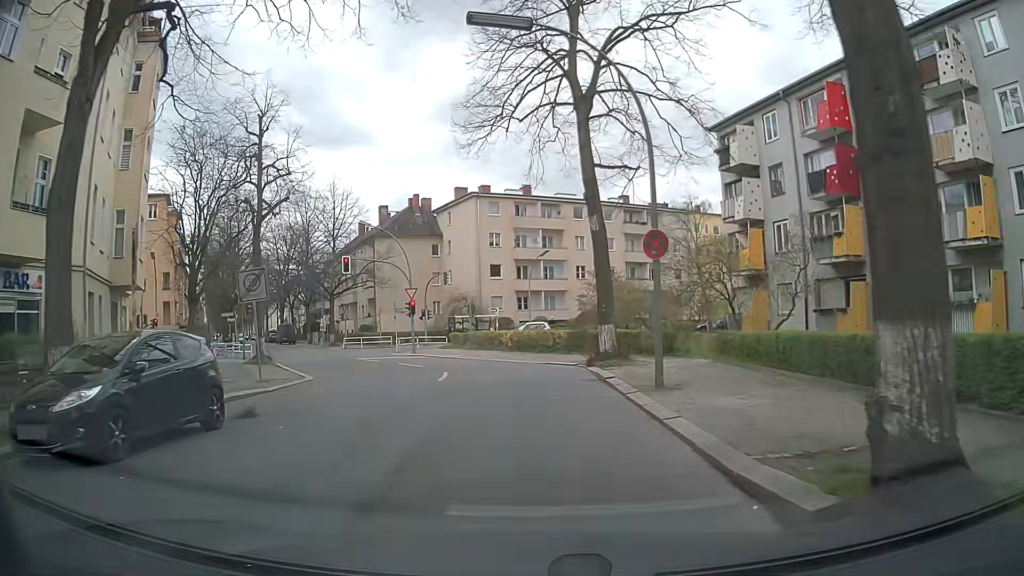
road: residential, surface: asphalt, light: Day
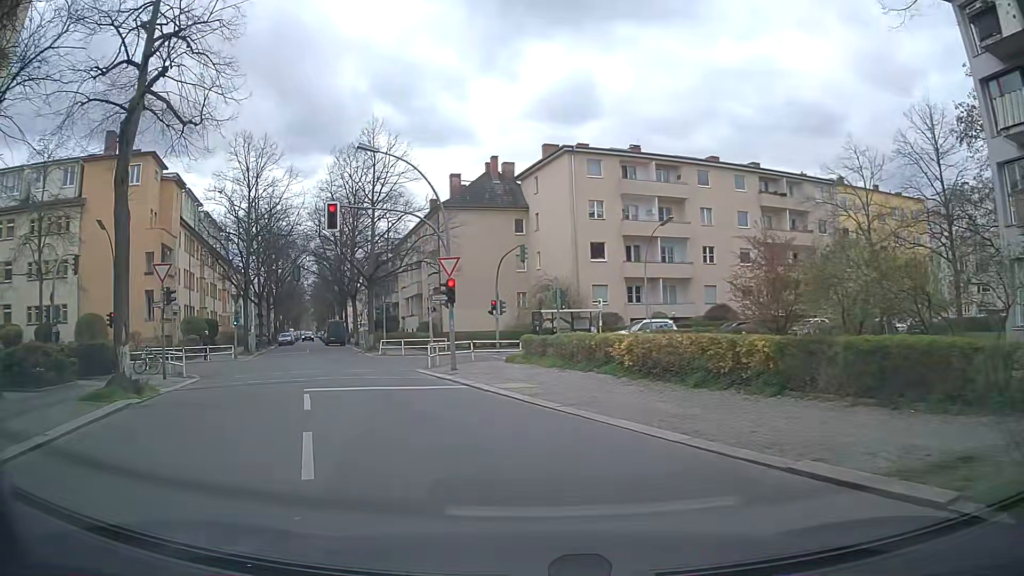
(-0.9, +17.7) m; -10°
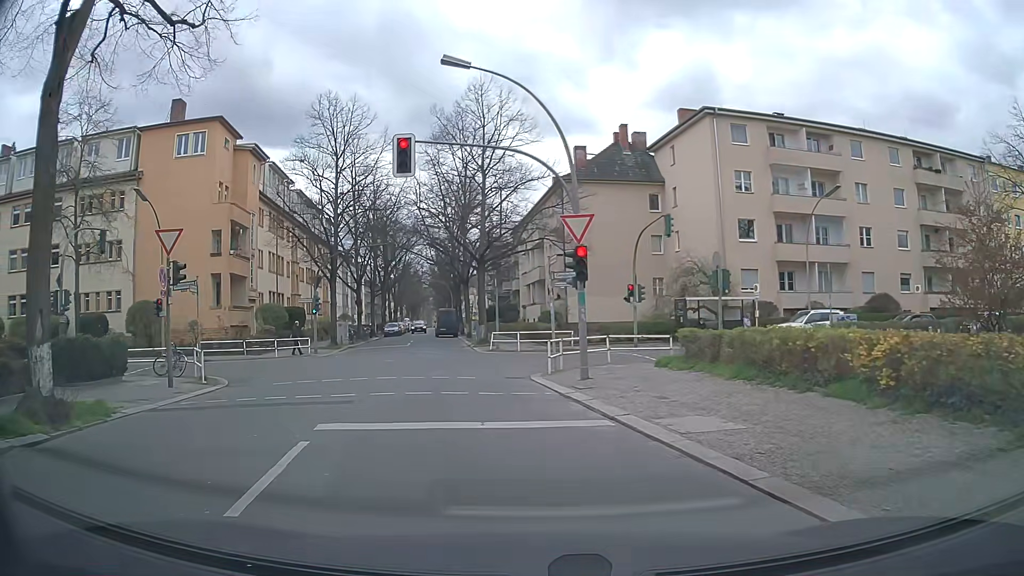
(-0.6, +7.1) m; -10°
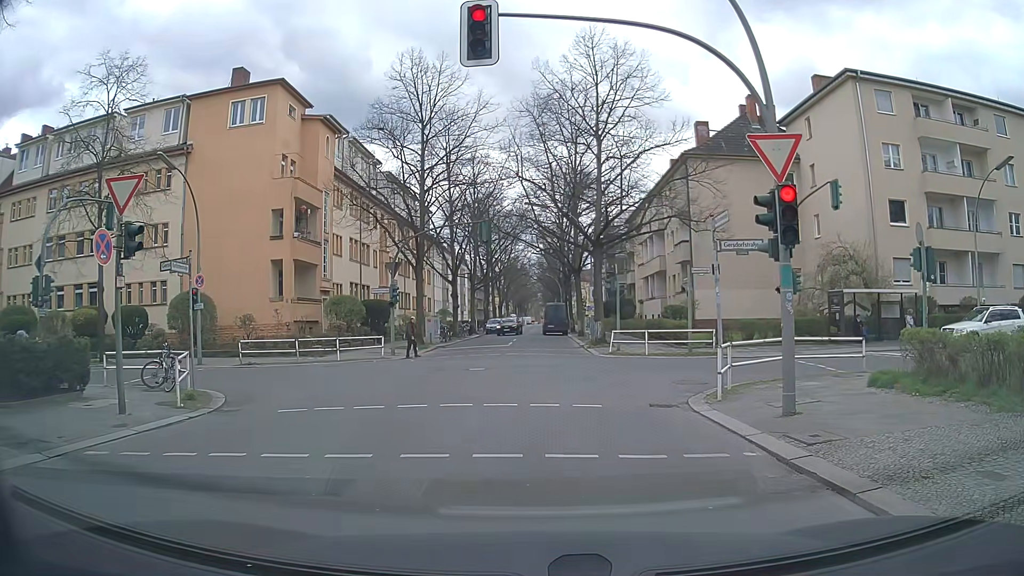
(-0.6, +6.2) m; -10°
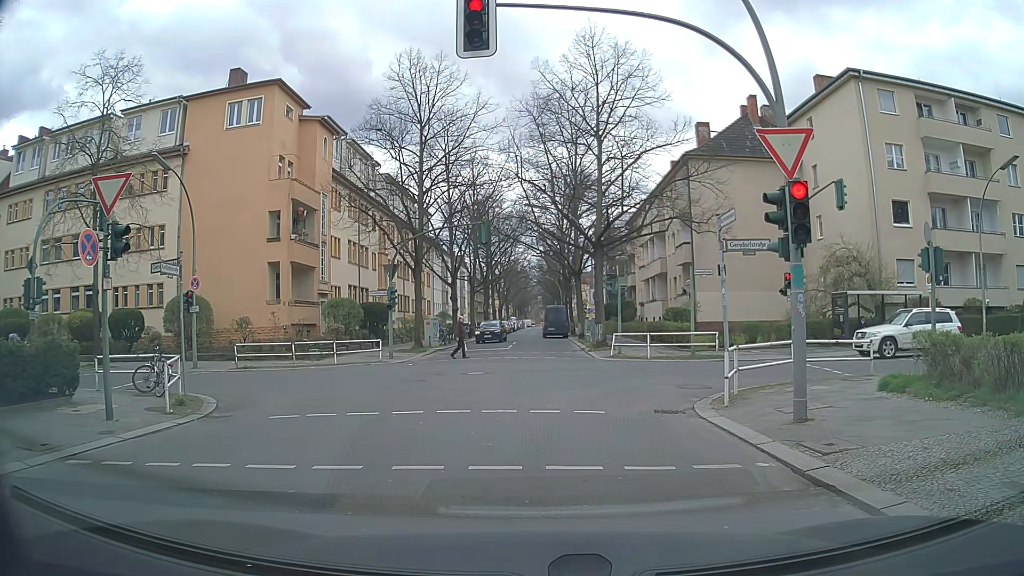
(0.0, +0.5) m; 0°
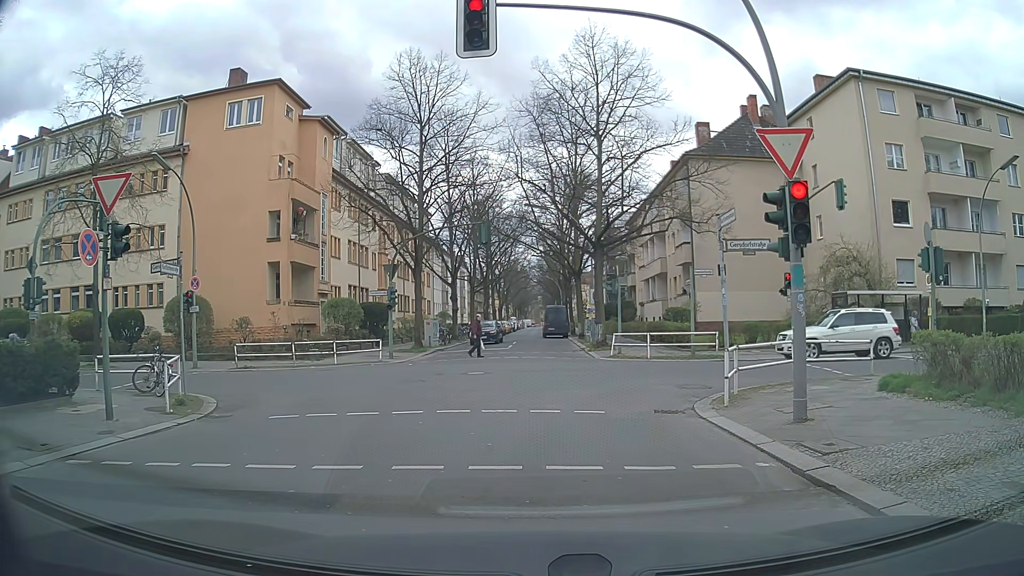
(0.0, 0.0) m; 0°
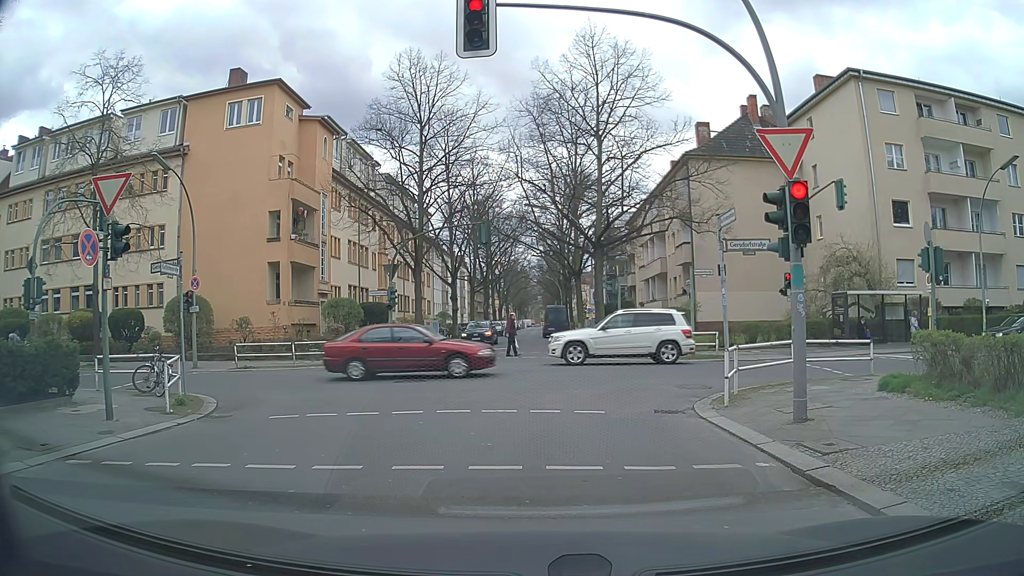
(0.0, 0.0) m; 0°
